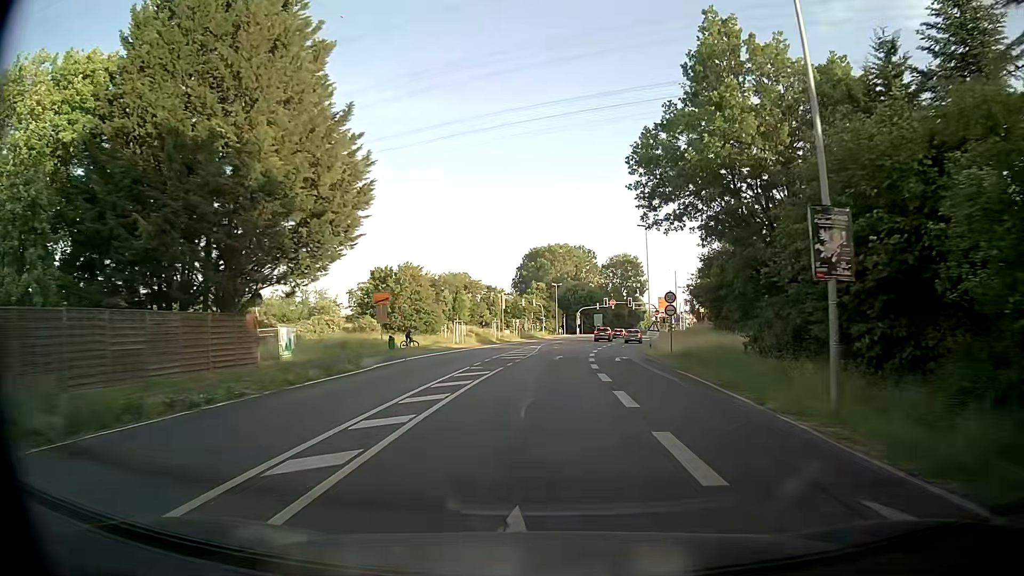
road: tertiary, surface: asphalt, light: Day
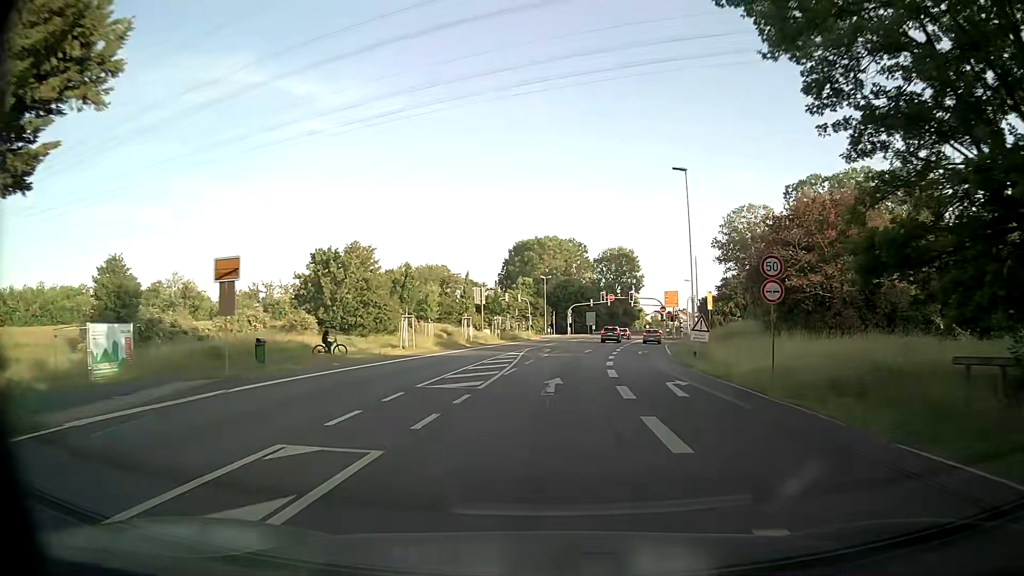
(+0.2, +16.6) m; +1°
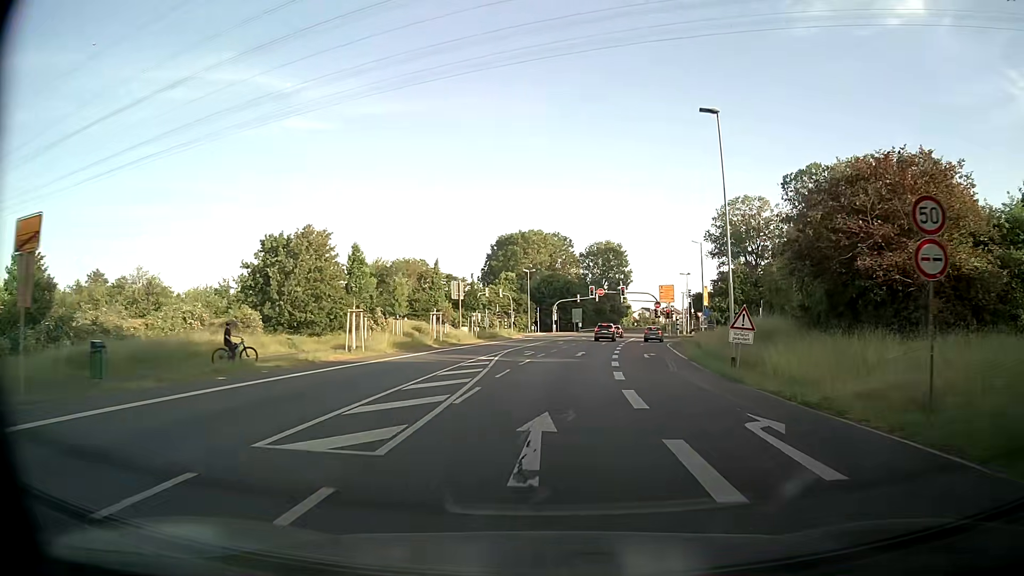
(+0.2, +8.2) m; +2°
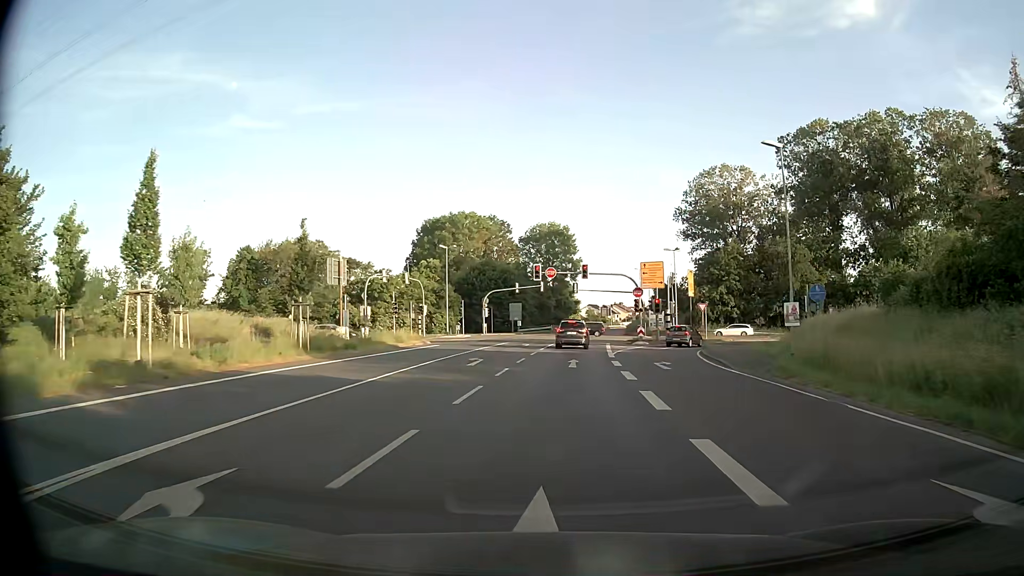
(+1.2, +30.2) m; +5°
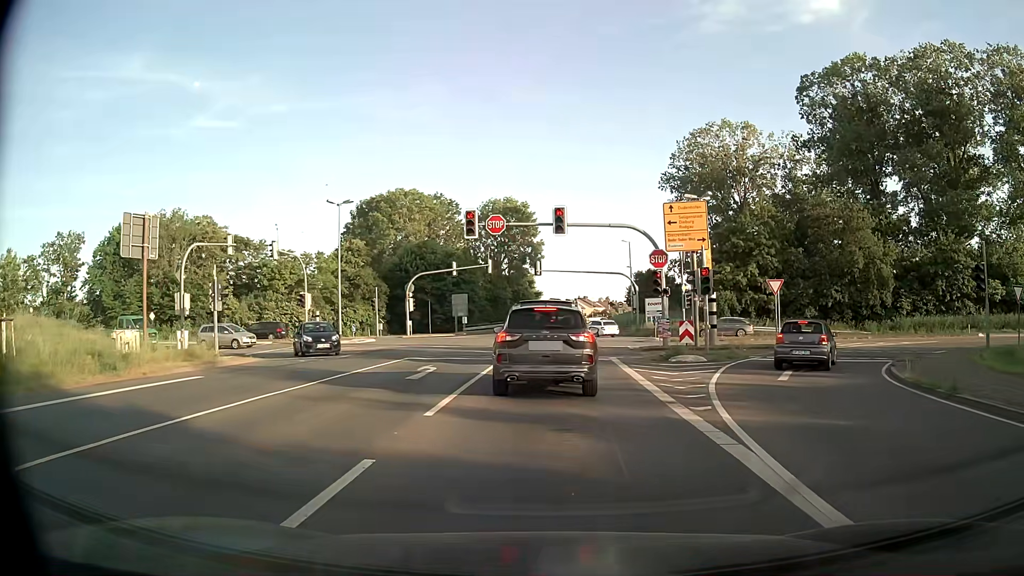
(+0.6, +26.1) m; +3°
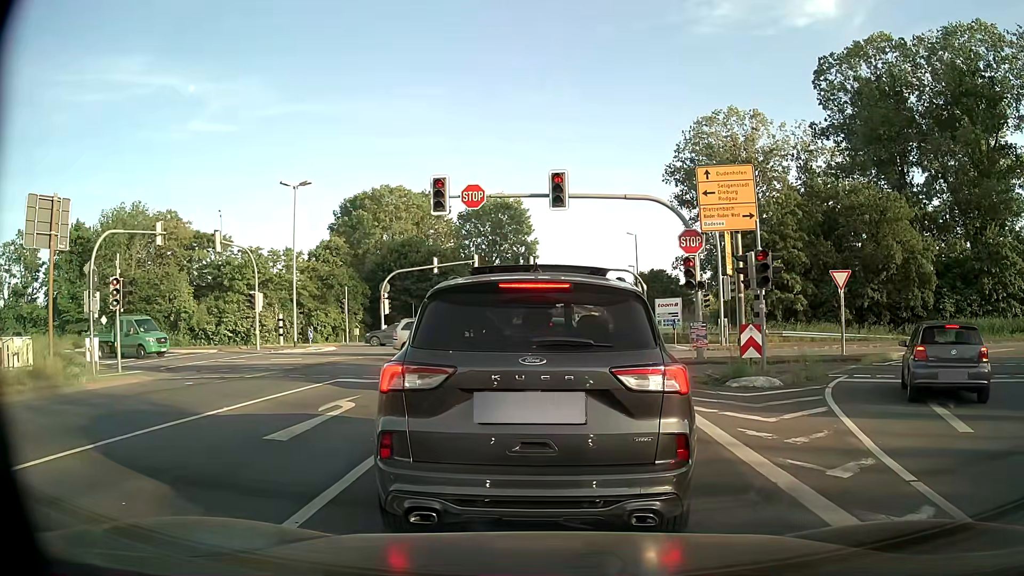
(0.0, +7.3) m; 0°
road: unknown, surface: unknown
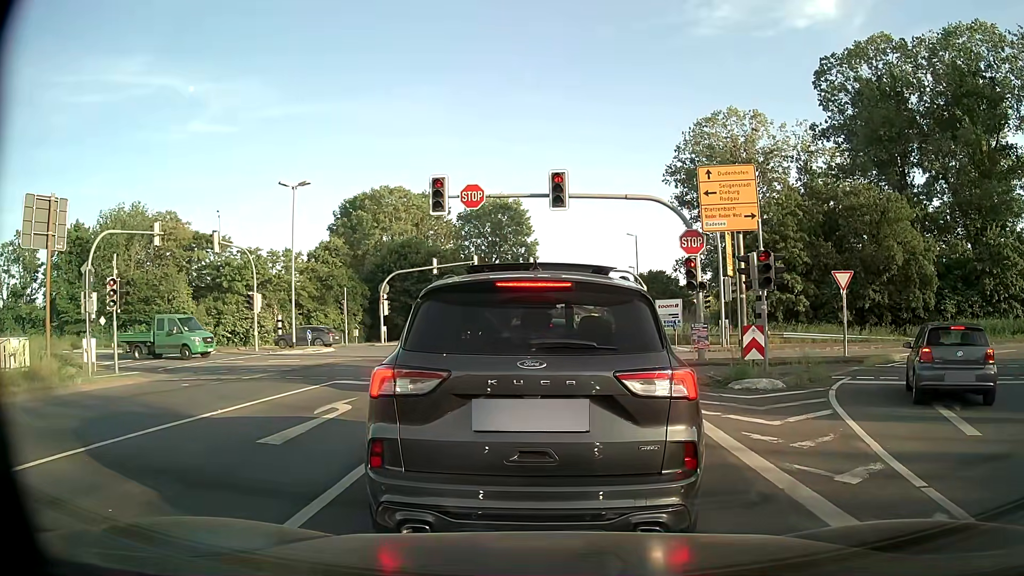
(0.0, +0.2) m; 0°
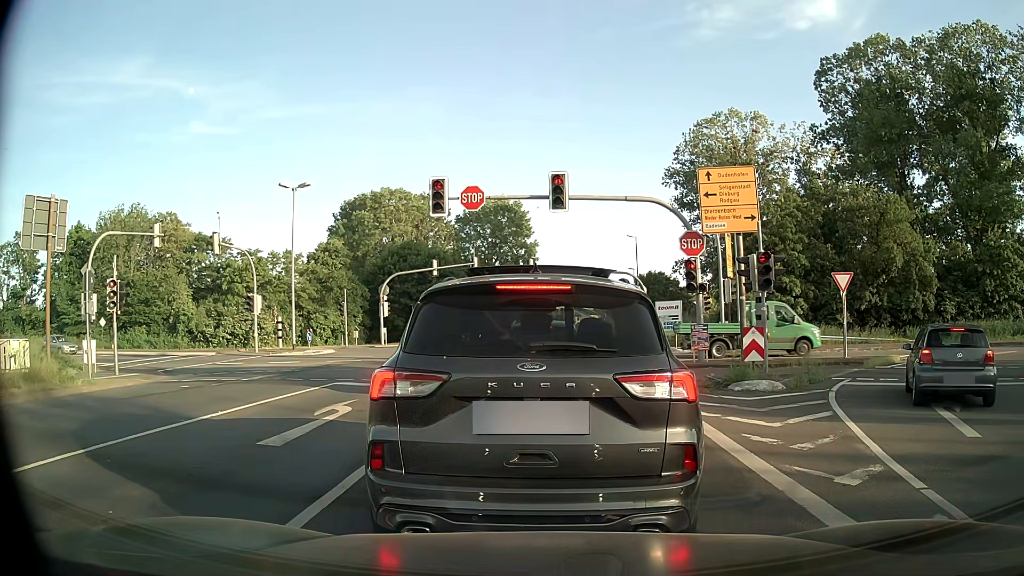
(0.0, +0.1) m; 0°
(0, +10) (+1, +20) (+1, +30) (+2, +40) (+2, +50) (+3, +60) (+5, +70) (+6, +80) (+8, +89) (+10, +99) m
